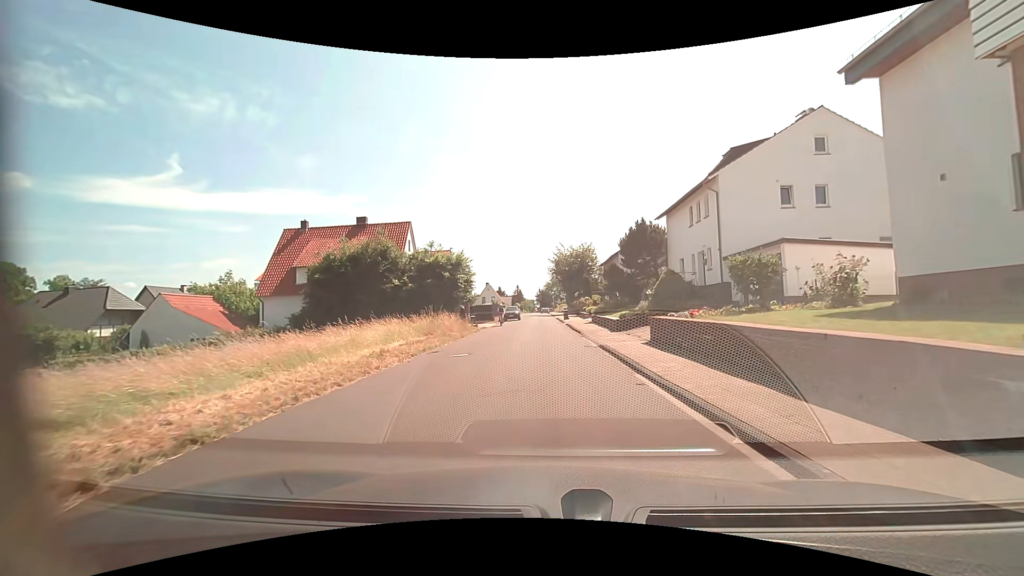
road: residential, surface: asphalt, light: Day
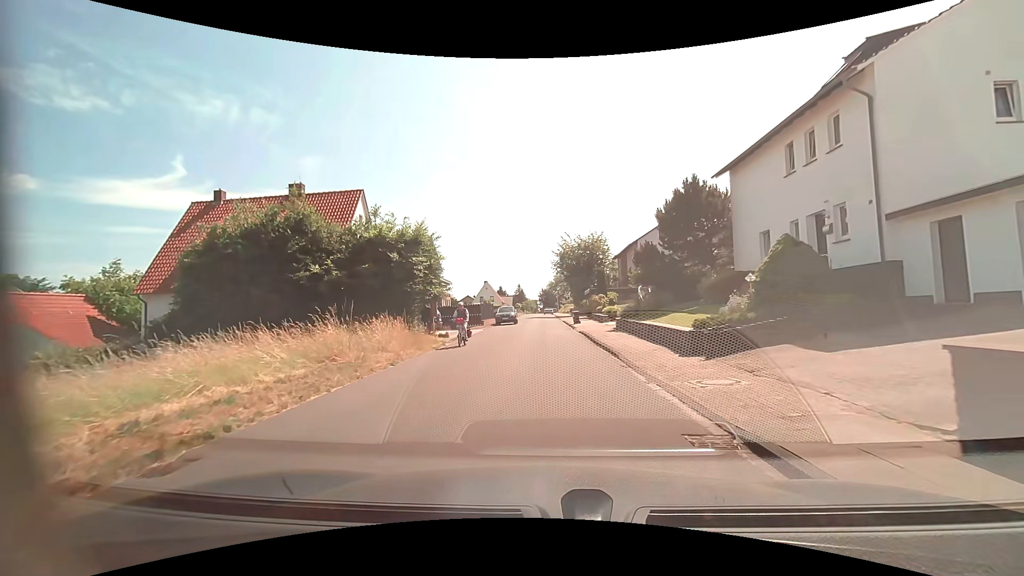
(0.0, +11.9) m; 0°
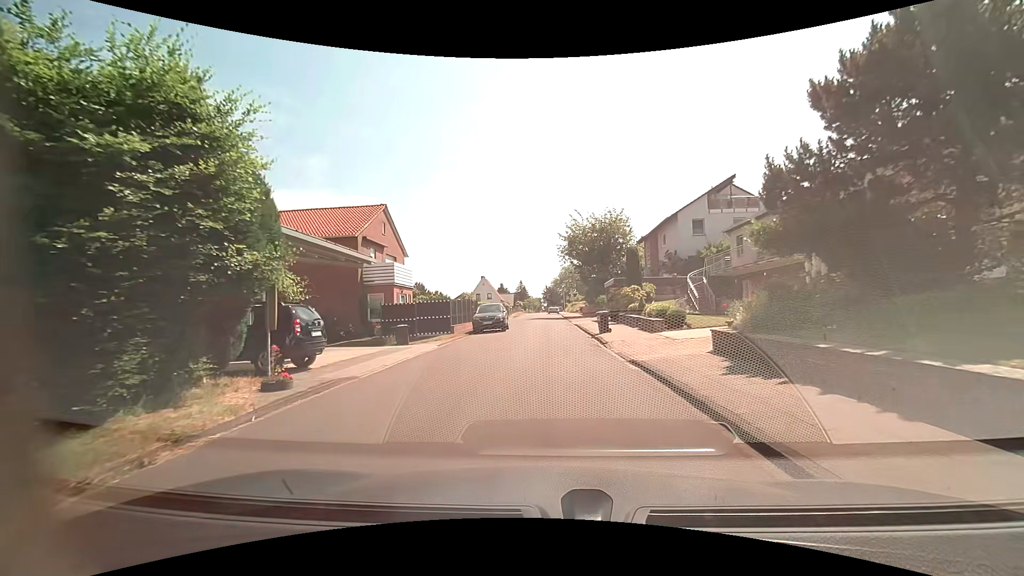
(-0.1, +15.4) m; -1°
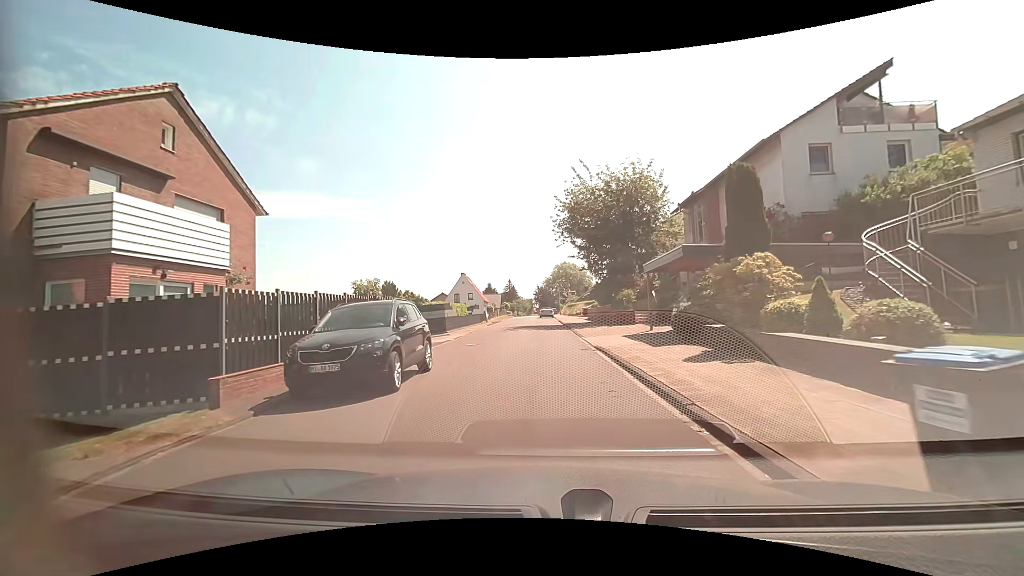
(+0.1, +19.2) m; 0°
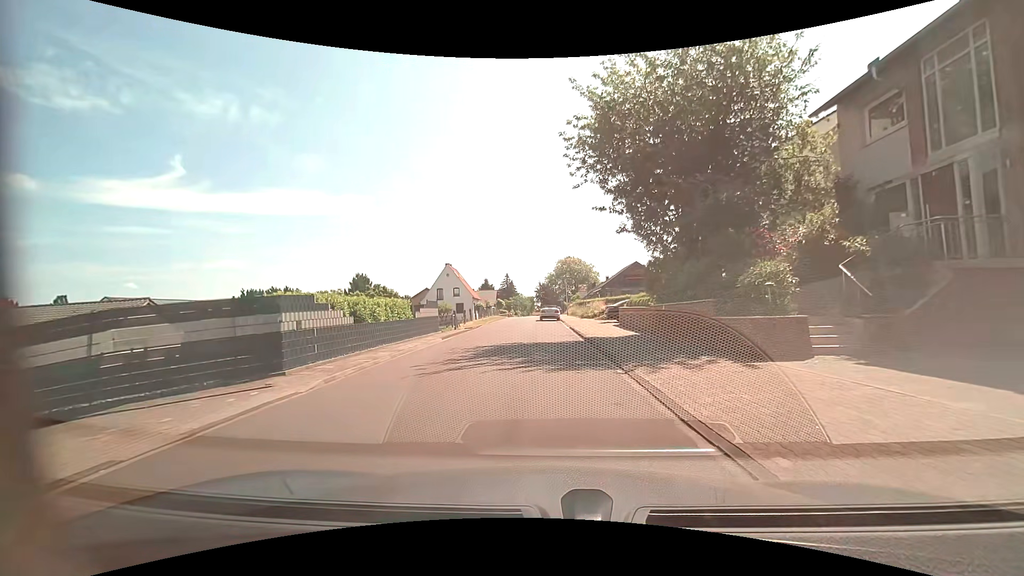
(+0.1, +18.8) m; -1°
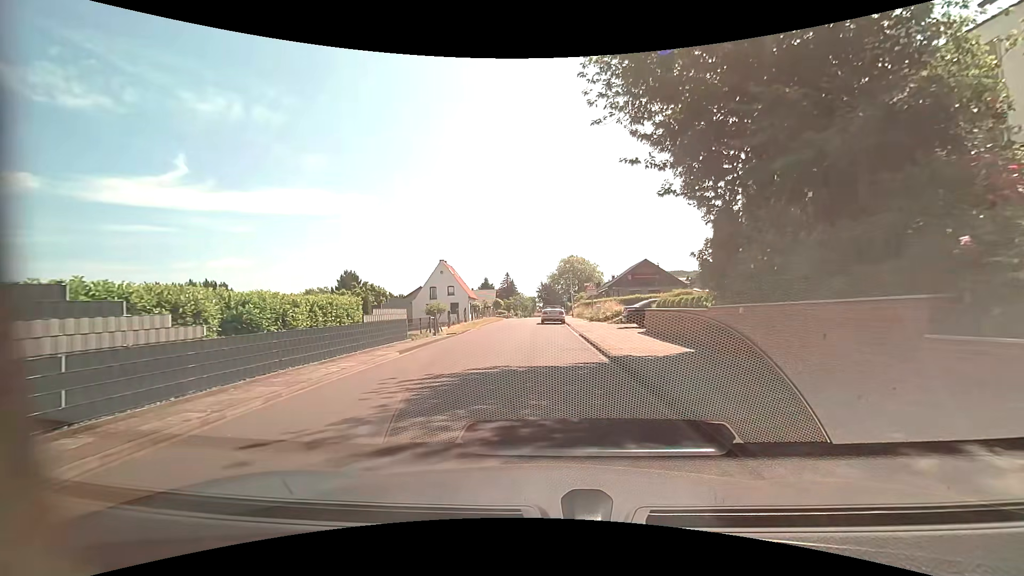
(+0.1, +6.8) m; +1°
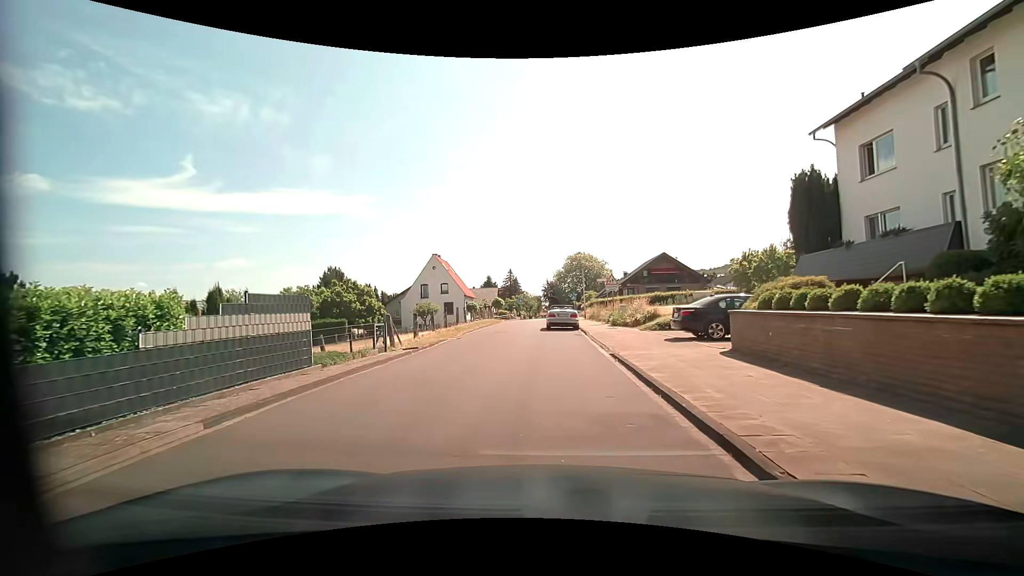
(0.0, +9.1) m; -1°
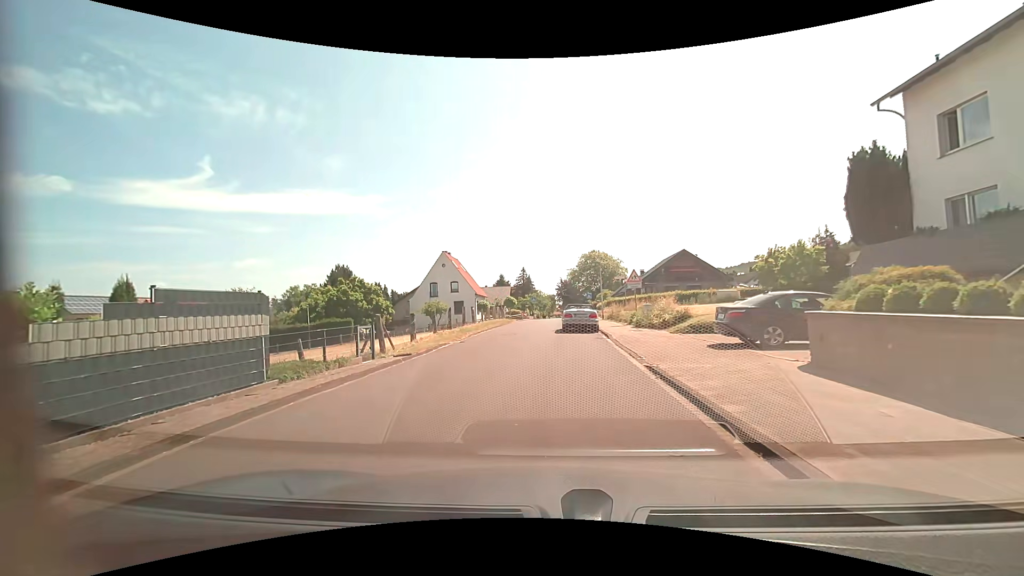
(0.0, +2.8) m; -2°
(-1, +10) (-2, +20) (-2, +30) (0, +40) (+2, +50) (+2, +59) (+3, +69) (+3, +79) (+4, +89) (+4, +99) m
